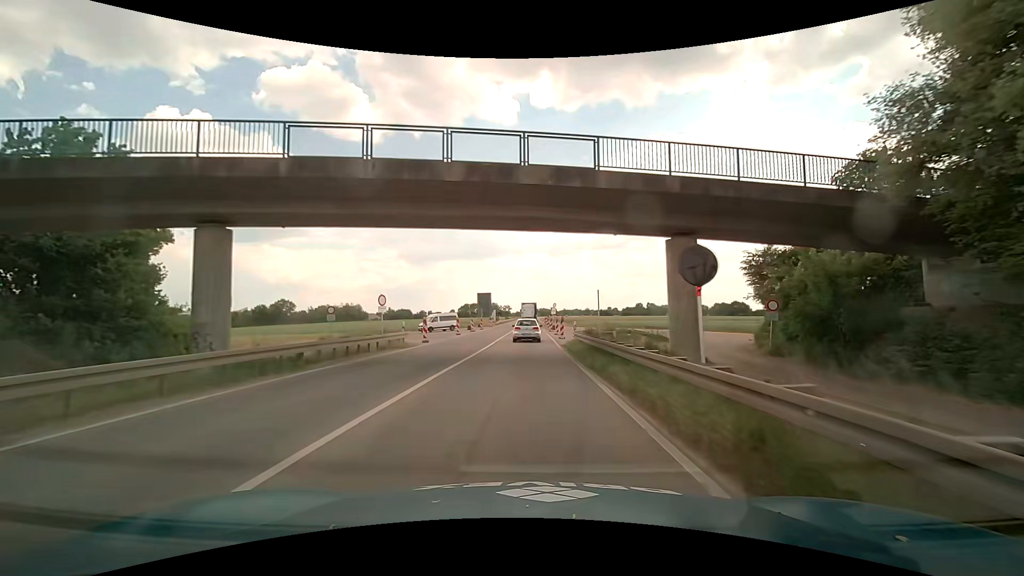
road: primary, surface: asphalt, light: Day
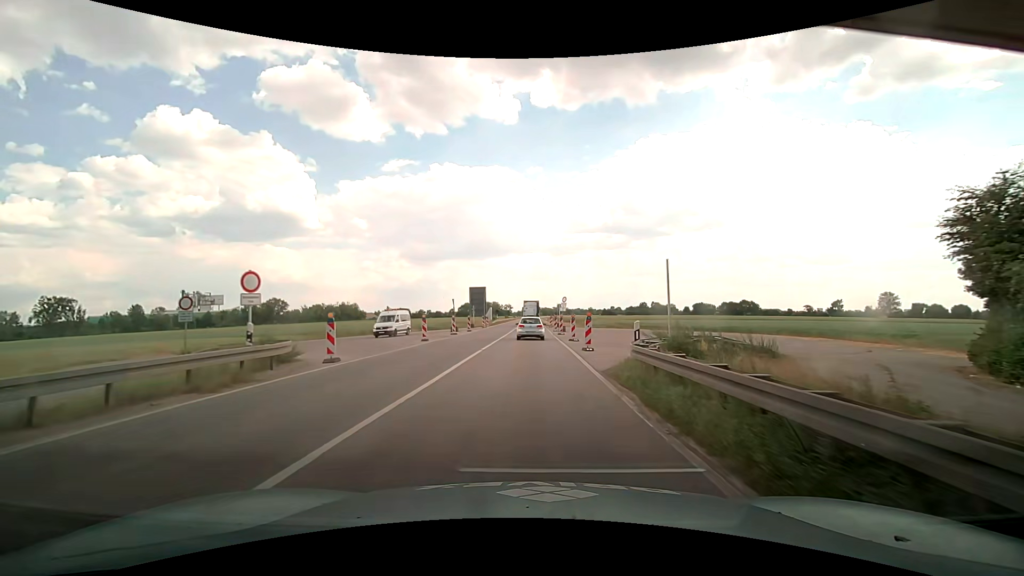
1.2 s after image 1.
(-0.1, +15.5) m; 0°
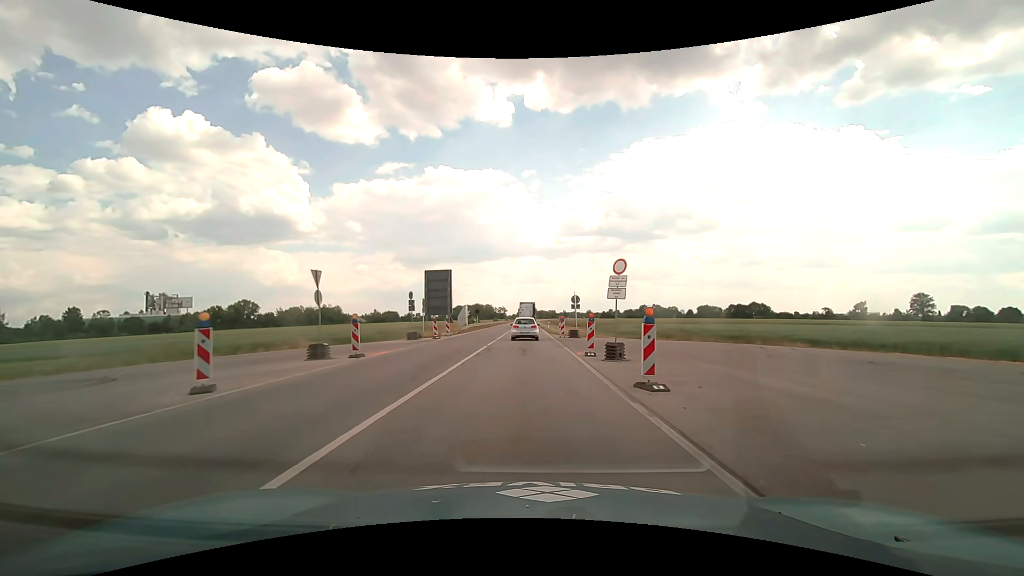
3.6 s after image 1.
(-0.2, +32.7) m; 0°
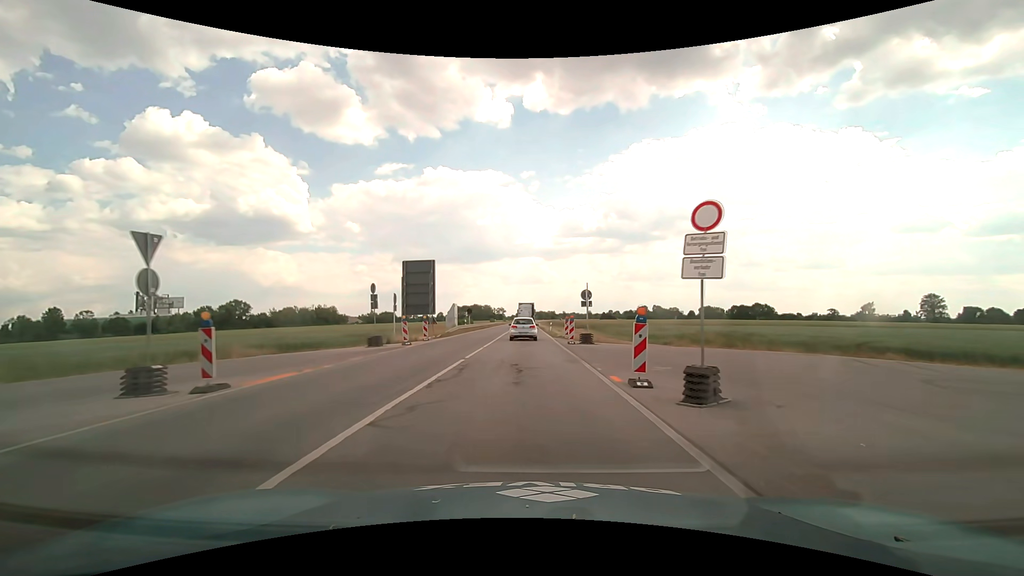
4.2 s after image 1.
(0.0, +8.7) m; 0°
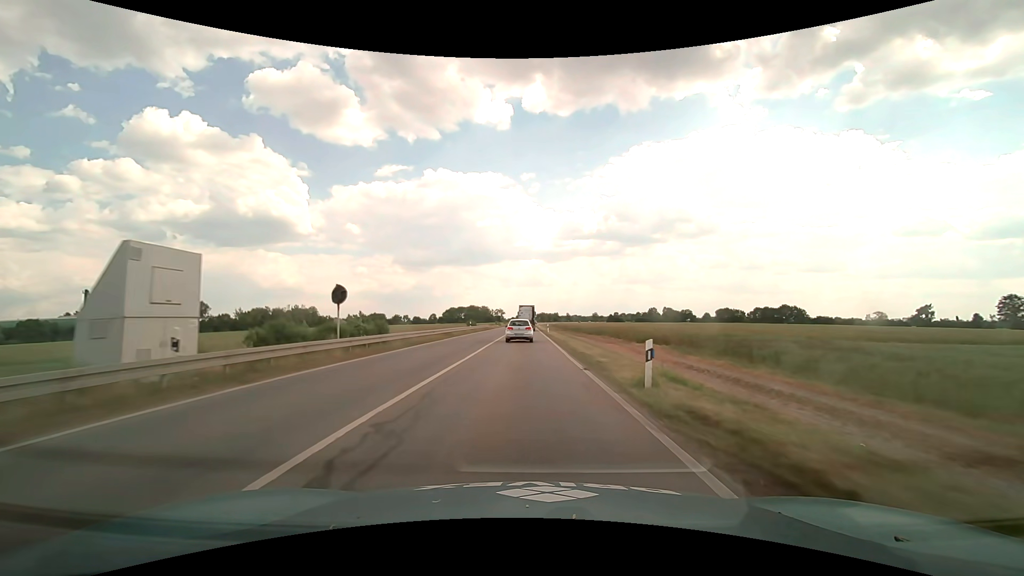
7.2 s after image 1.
(+0.1, +45.5) m; 0°
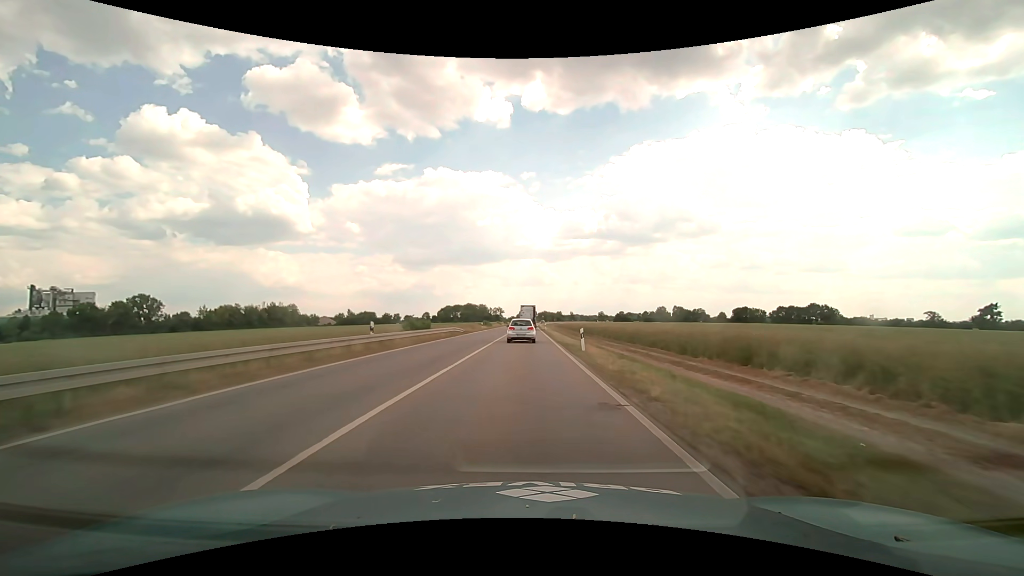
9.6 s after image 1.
(0.0, +38.2) m; 0°
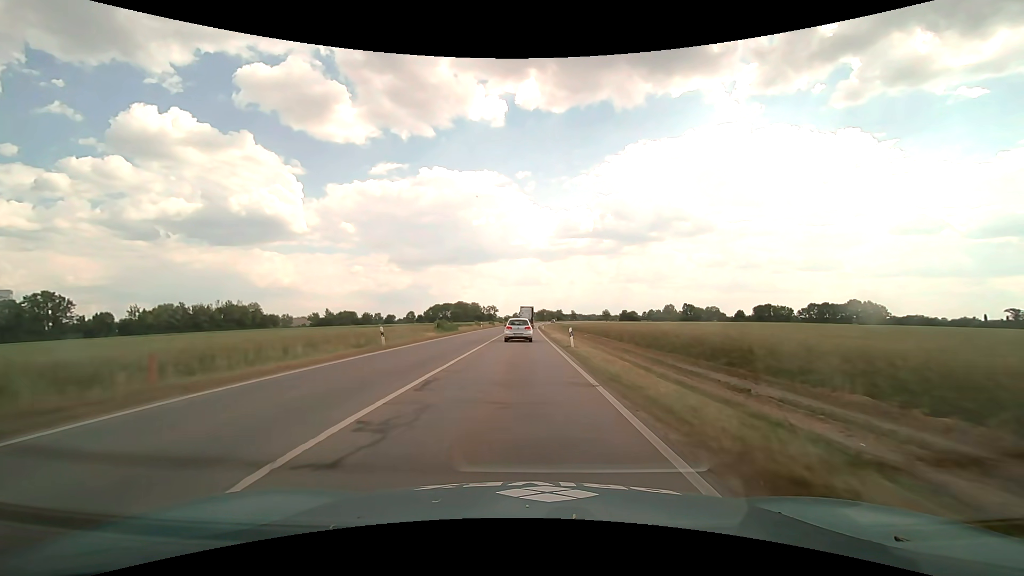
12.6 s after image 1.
(+0.2, +48.3) m; 0°
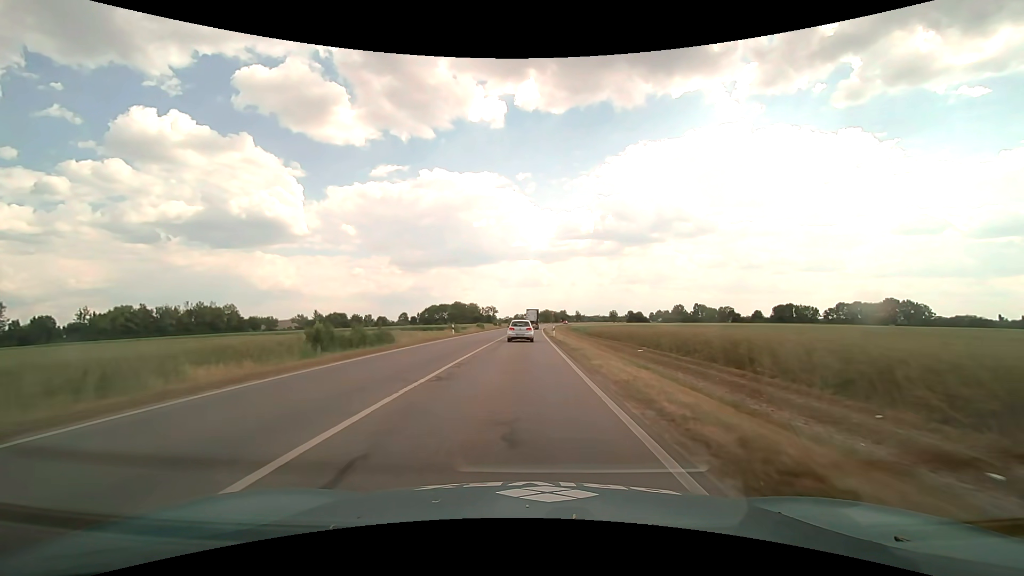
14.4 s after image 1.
(-0.1, +29.3) m; 0°
(0, +10) (0, +20) (0, +30) (0, +40) (0, +50) (0, +60) (0, +70) (+1, +80) (+1, +90) (+1, +100) m
